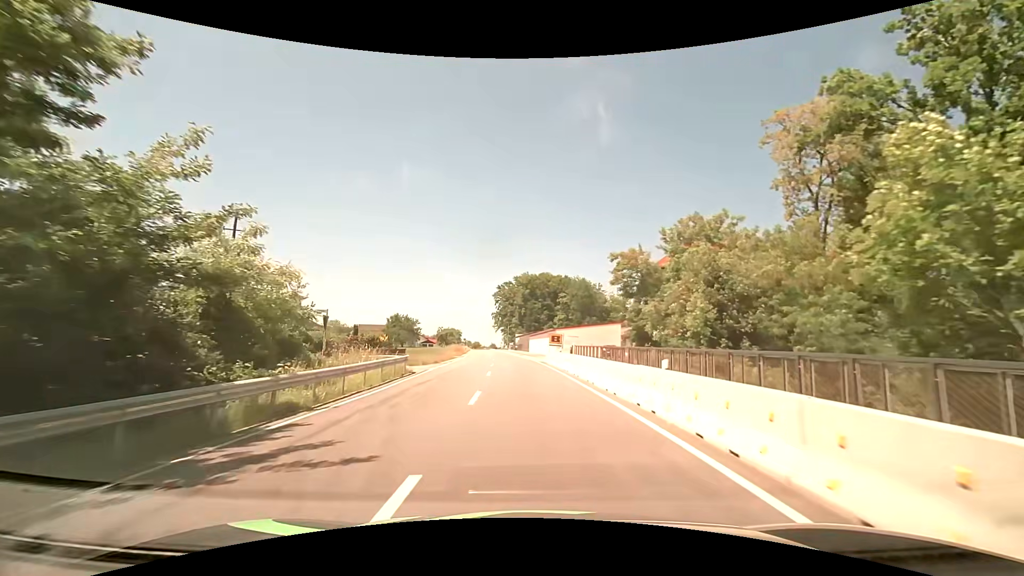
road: tertiary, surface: asphalt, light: Day
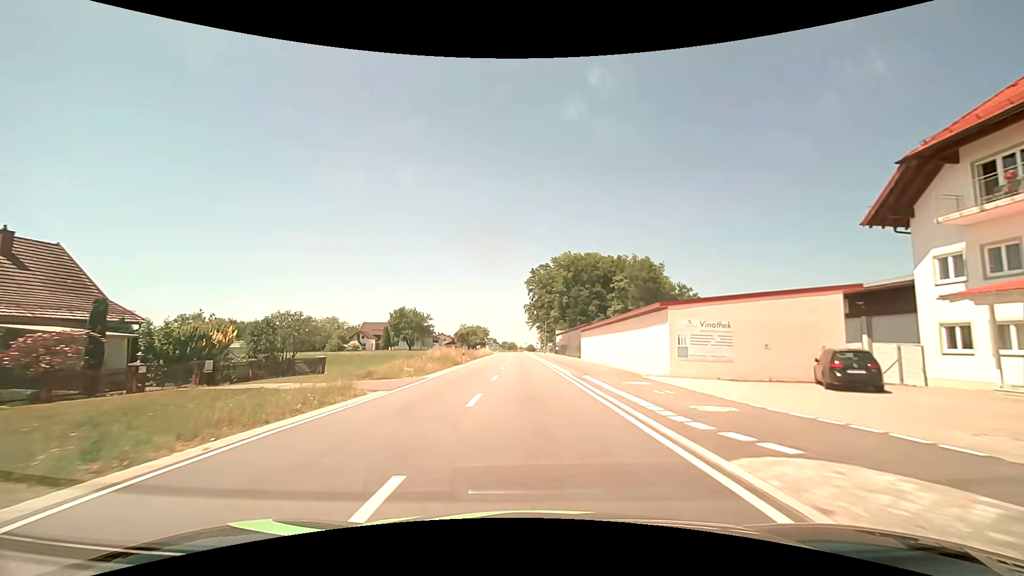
(-0.8, +36.4) m; -3°
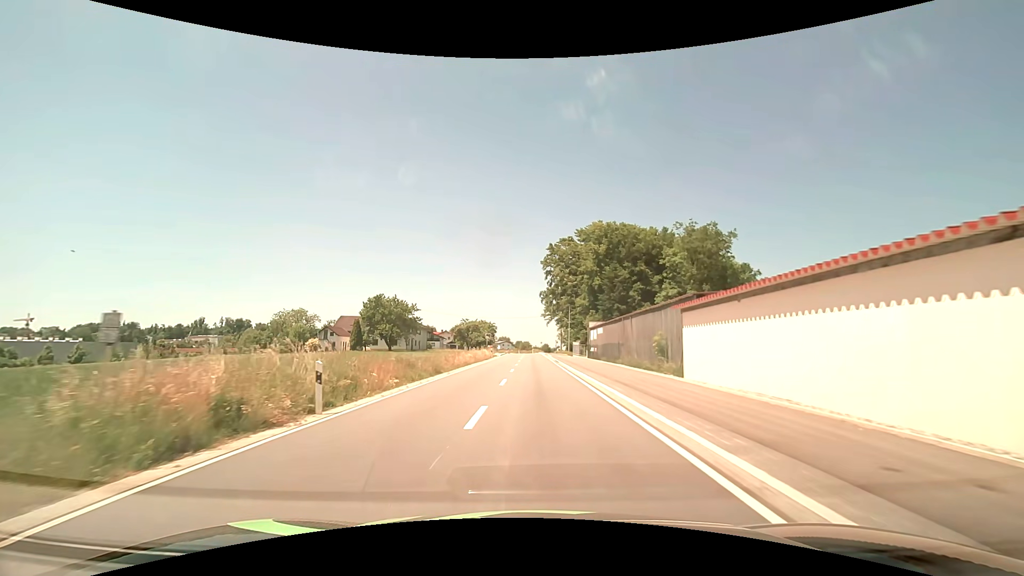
(-0.7, +30.1) m; -2°
(0, +10) (0, +20) (0, +30) (0, +40) (0, +50) (0, +60) (0, +70) (0, +80) (0, +90) (0, +100) m
